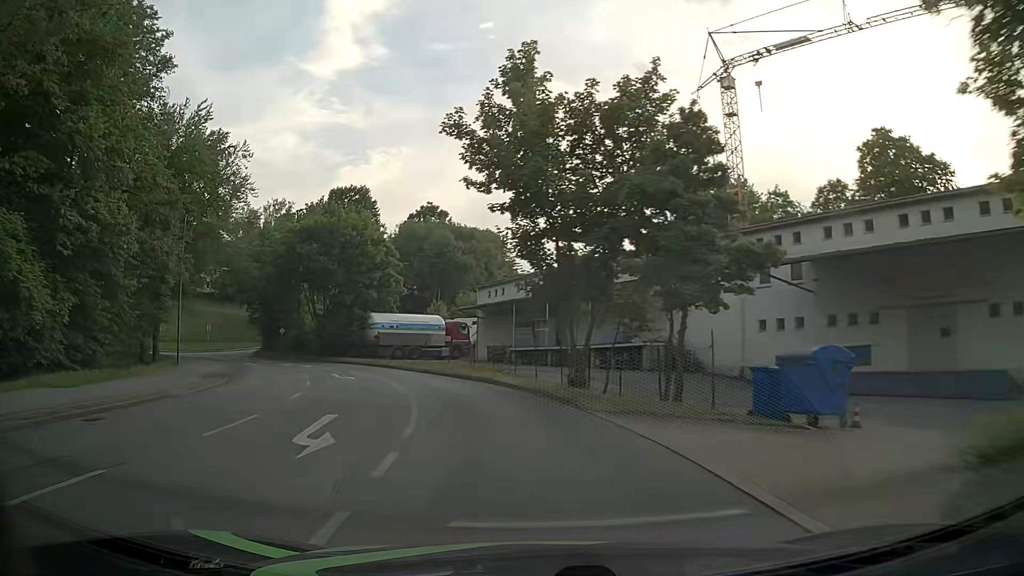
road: unclassified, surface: asphalt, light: Day
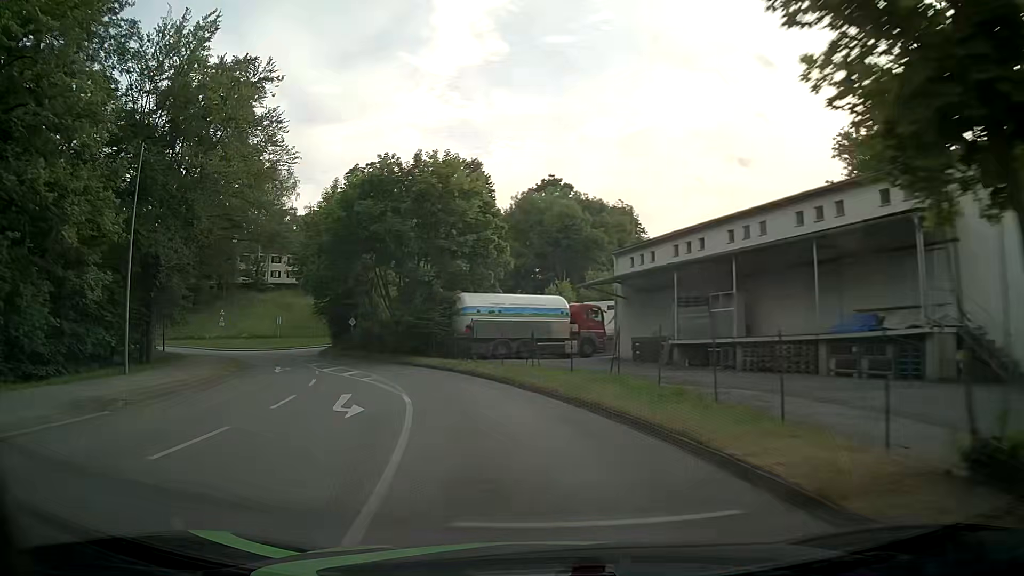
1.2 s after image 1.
(-1.3, +15.1) m; -11°
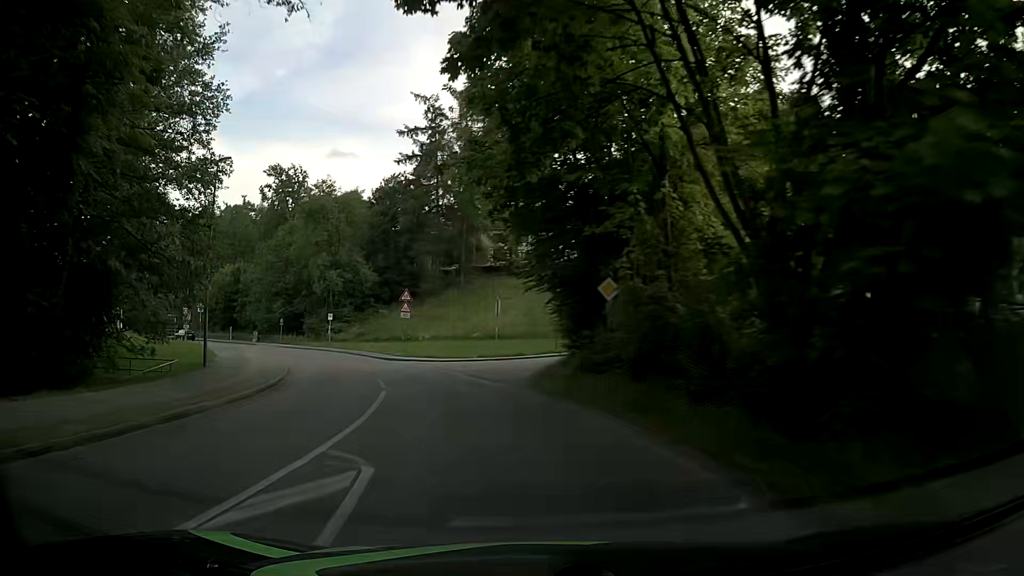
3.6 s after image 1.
(-6.7, +29.7) m; -26°
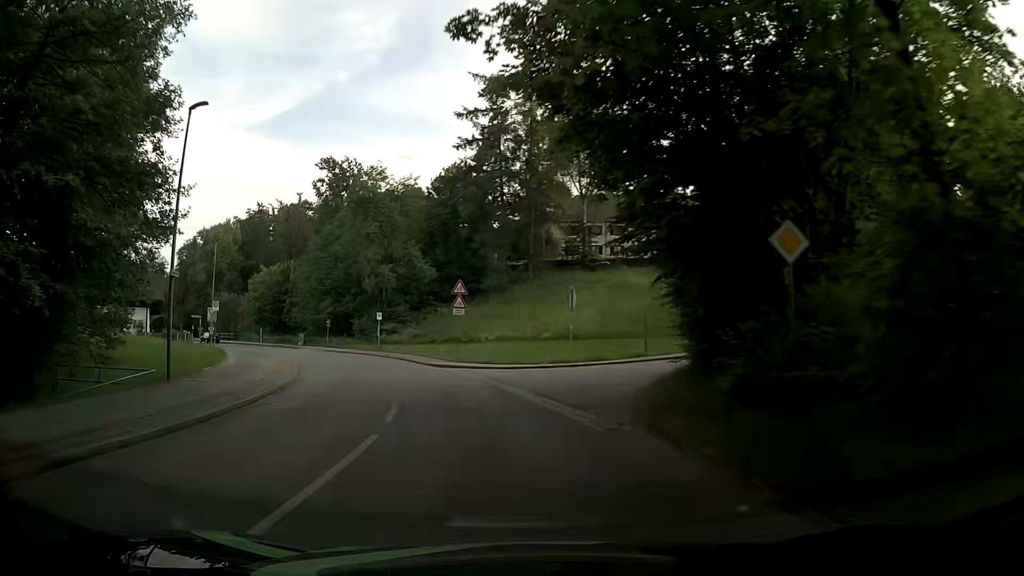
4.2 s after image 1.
(-0.4, +7.7) m; -6°
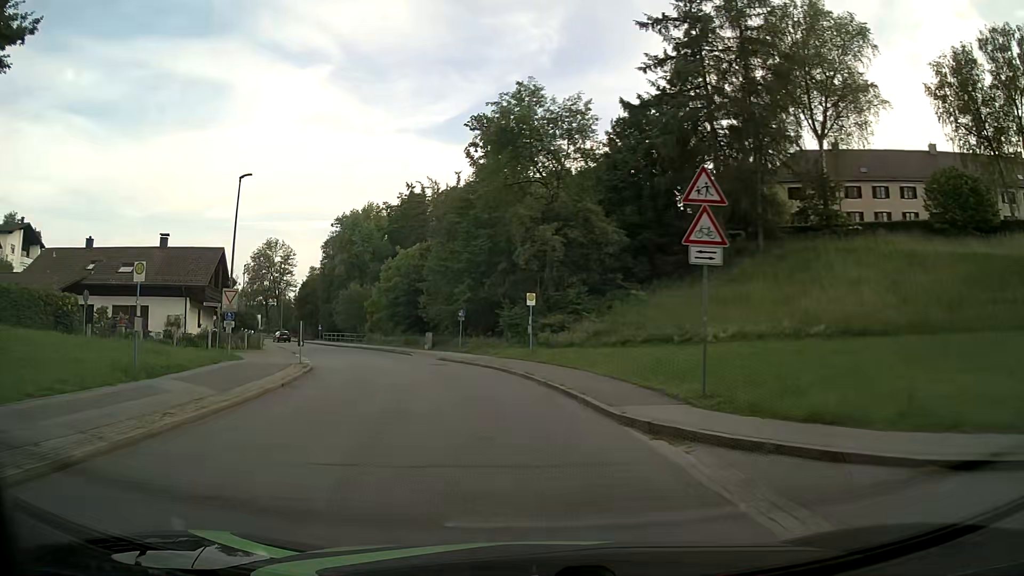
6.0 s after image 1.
(-3.3, +22.9) m; -16°
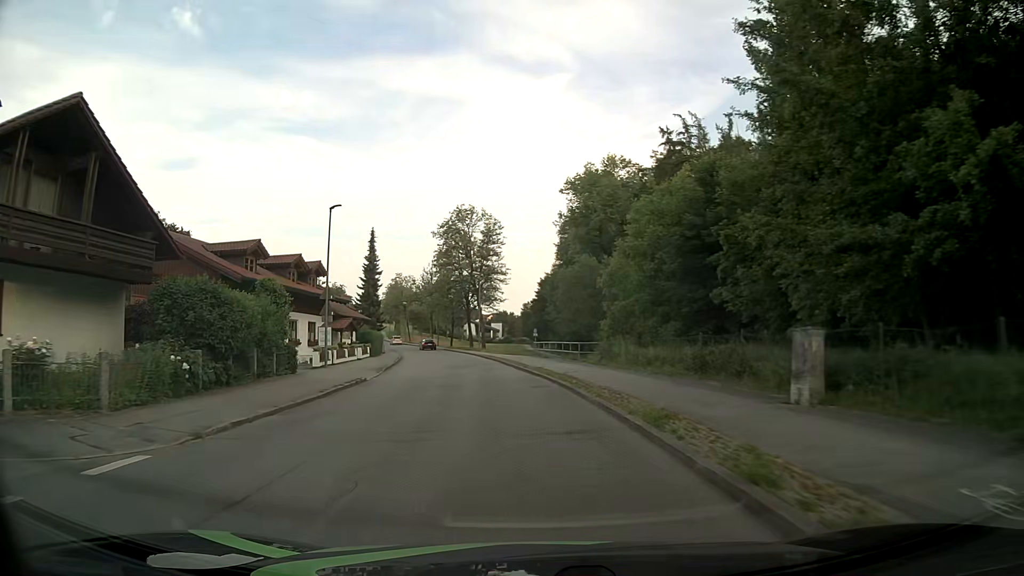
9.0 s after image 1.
(-7.9, +37.4) m; -23°
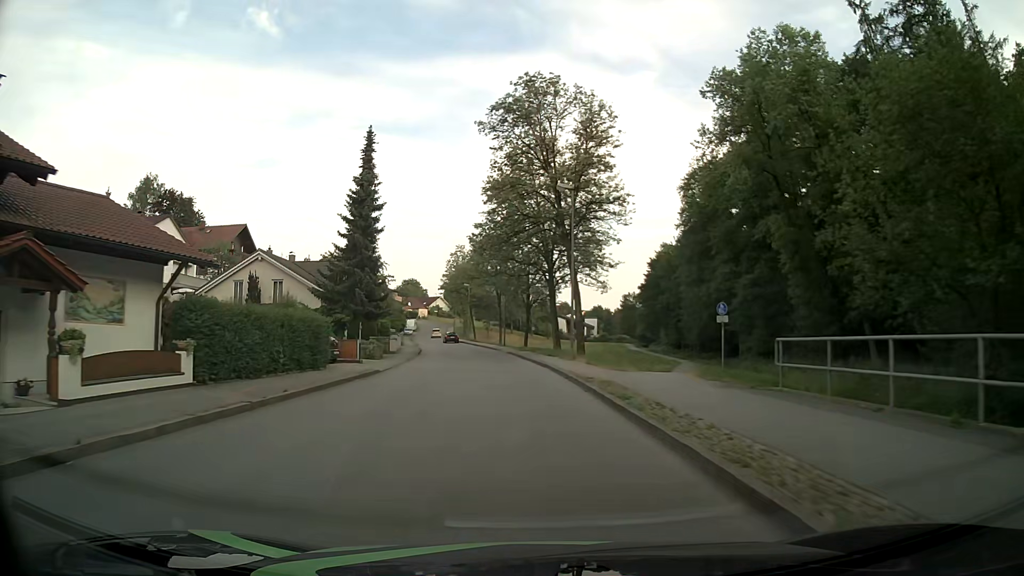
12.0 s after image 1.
(-3.4, +38.2) m; -8°
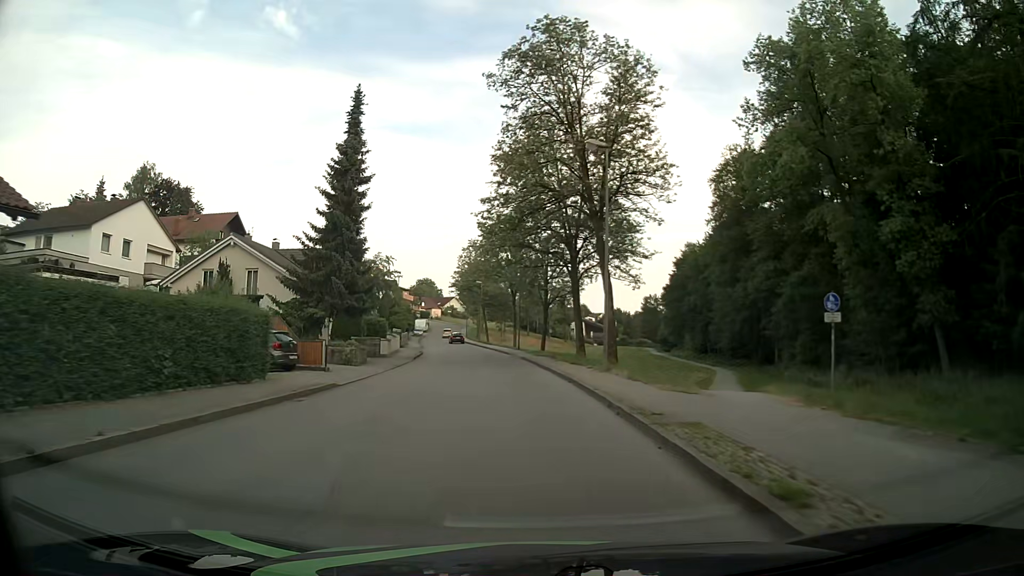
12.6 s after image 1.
(-0.2, +7.6) m; -2°
(0, +10) (-1, +20) (-1, +30) (-3, +40) (-4, +50) (-5, +60) (-7, +70) (-9, +79) (-11, +89) (-13, +99) m
